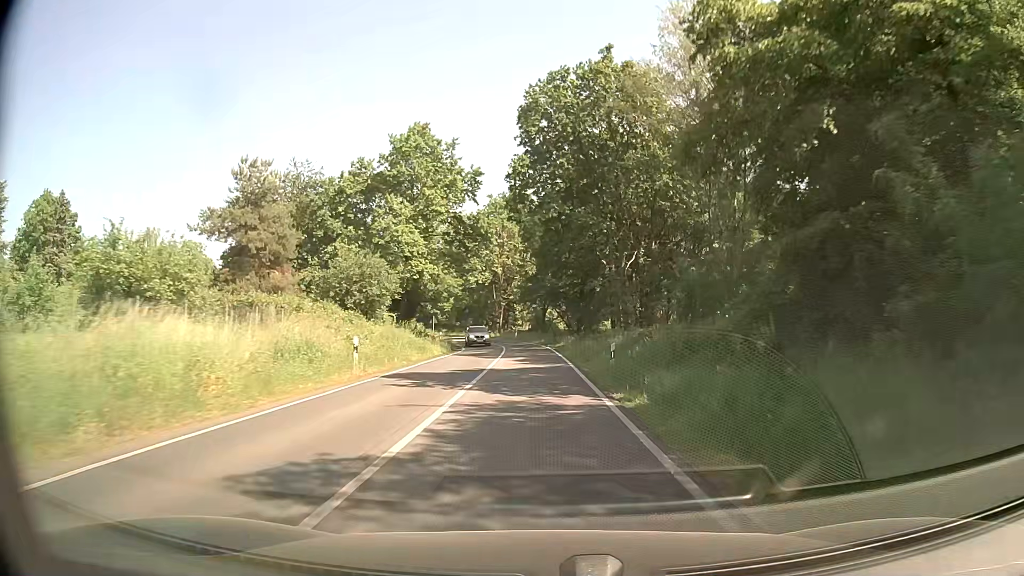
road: secondary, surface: asphalt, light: Day
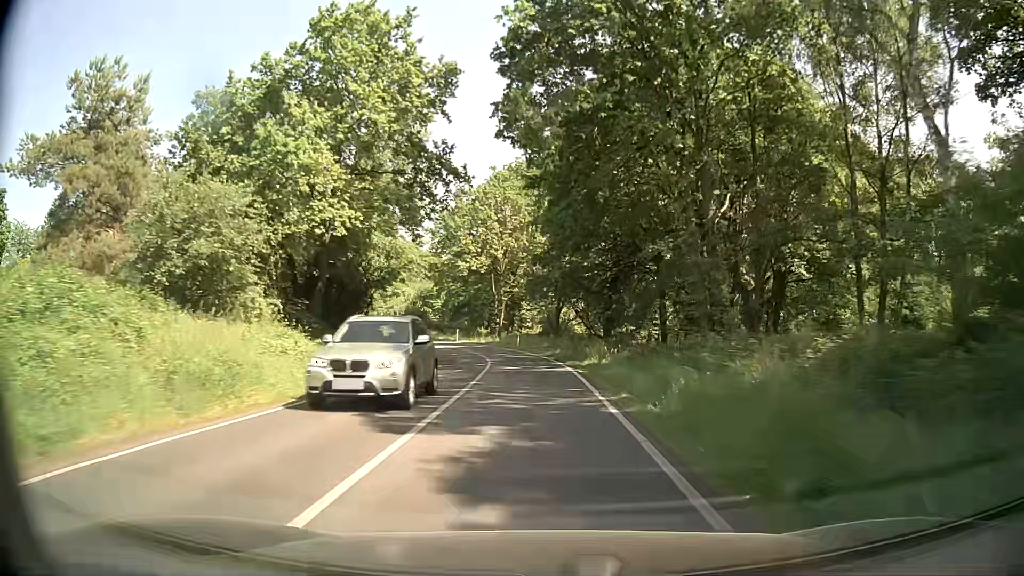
(-0.1, +21.8) m; -1°
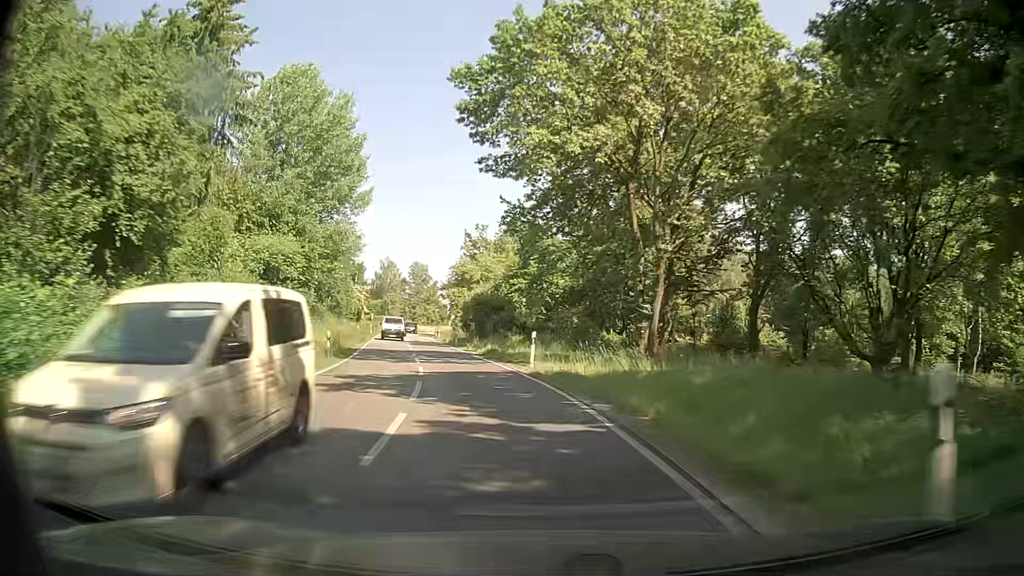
(-2.7, +43.5) m; -11°
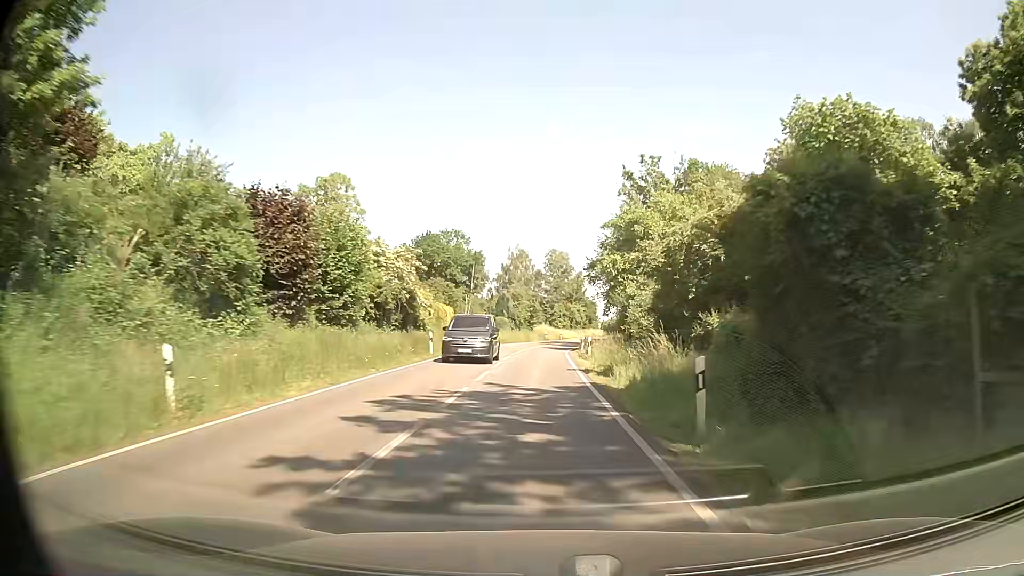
(-6.4, +42.9) m; -12°
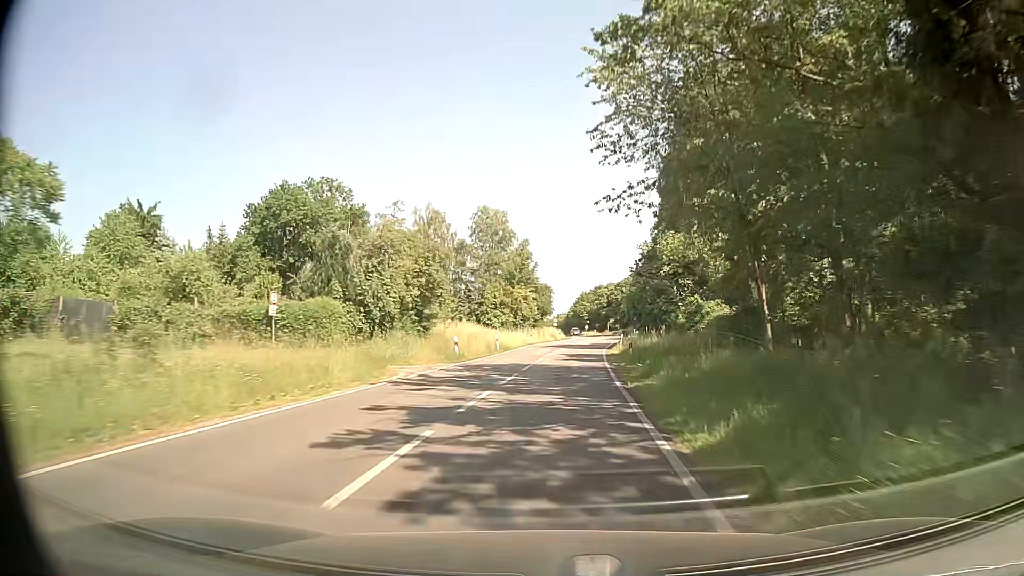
(+1.0, +54.8) m; +5°
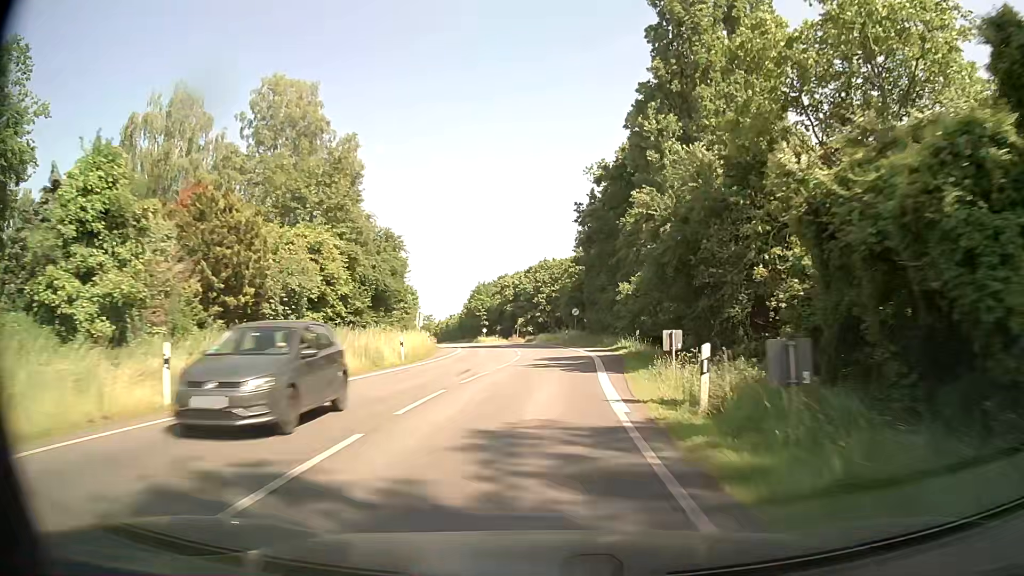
(+3.9, +54.5) m; +8°
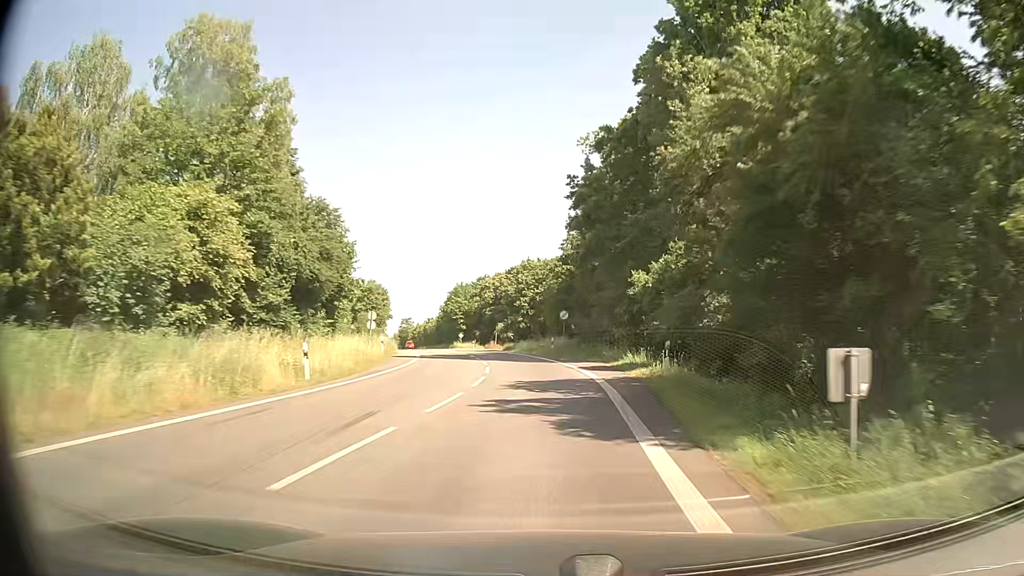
(+0.1, +10.9) m; +1°
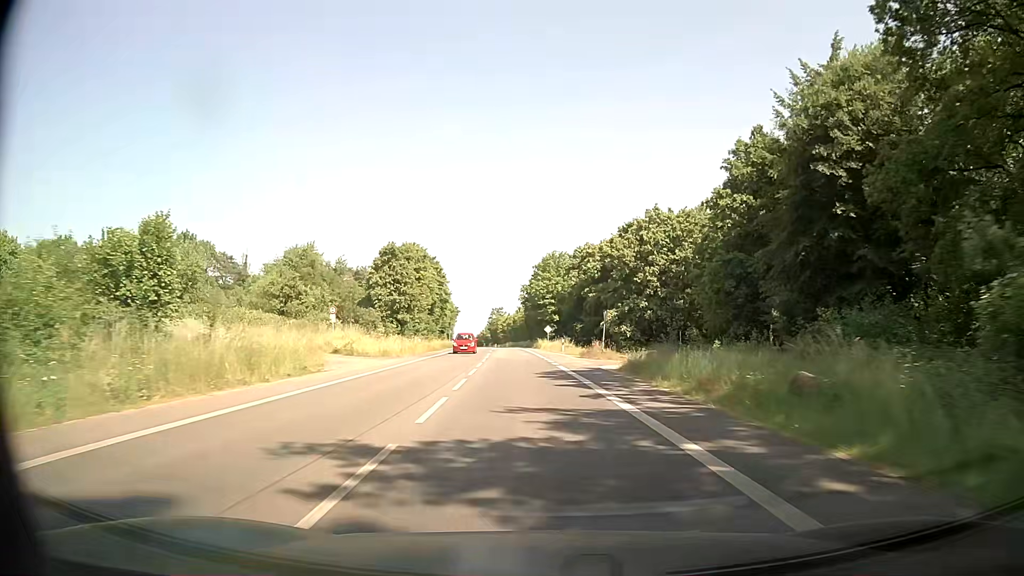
(-2.4, +43.4) m; -8°
(0, +10) (-1, +20) (-1, +30) (-2, +40) (-3, +50) (-3, +60) (-4, +70) (-4, +80) (-5, +90) (-6, +100) m
